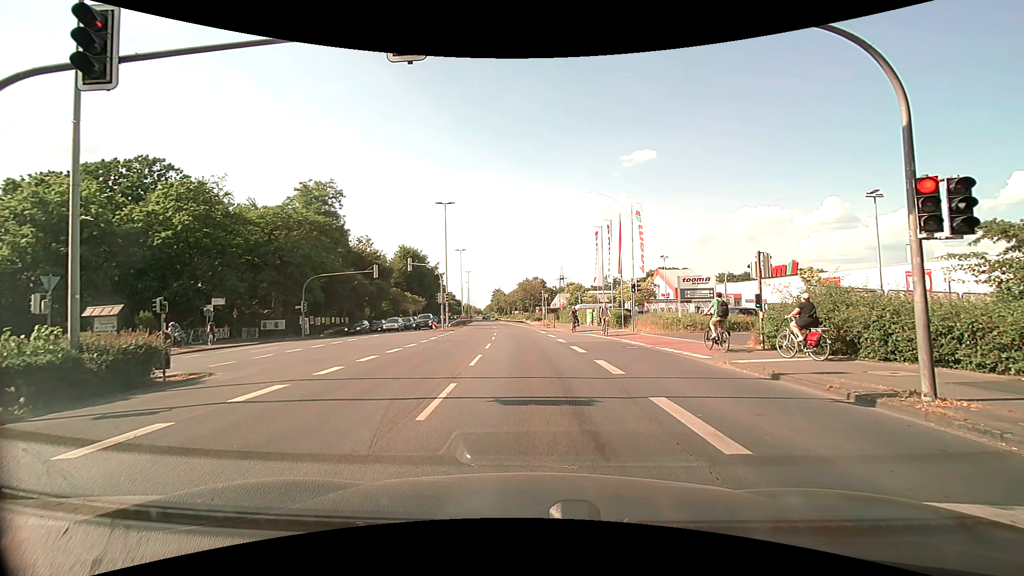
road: primary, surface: asphalt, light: Day
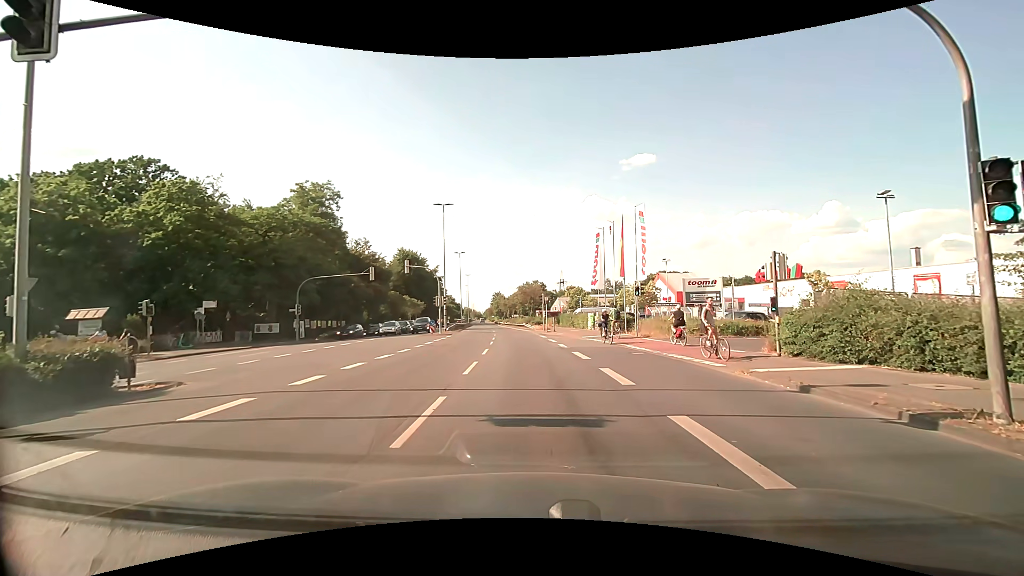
(0.0, +1.2) m; -2°
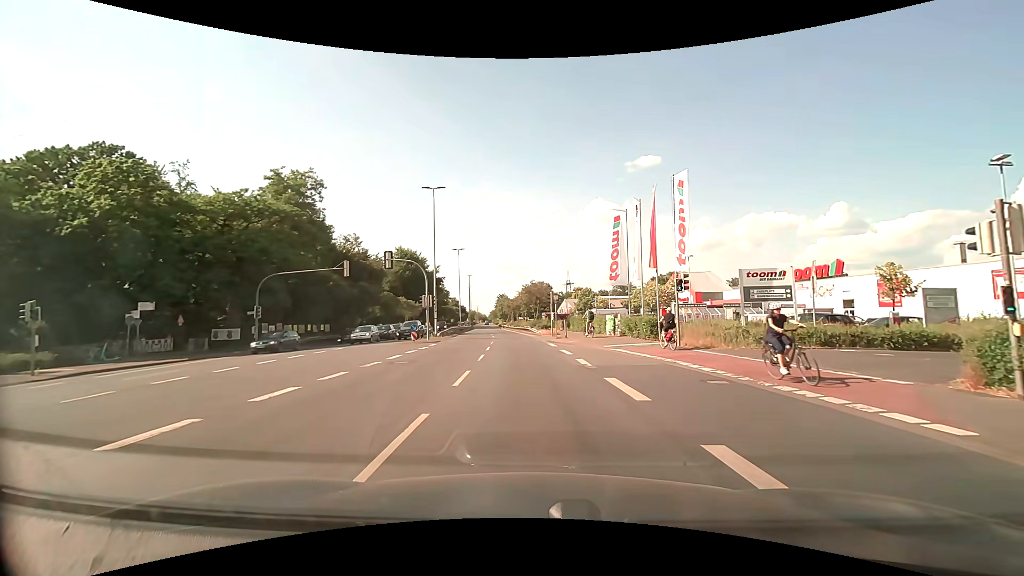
(+0.2, +7.8) m; +1°
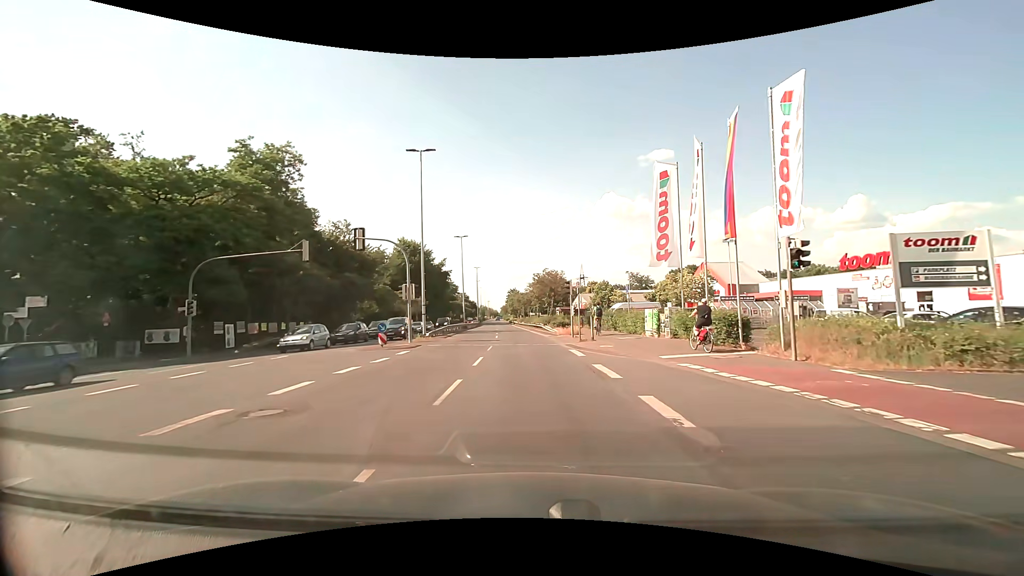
(0.0, +8.9) m; -1°
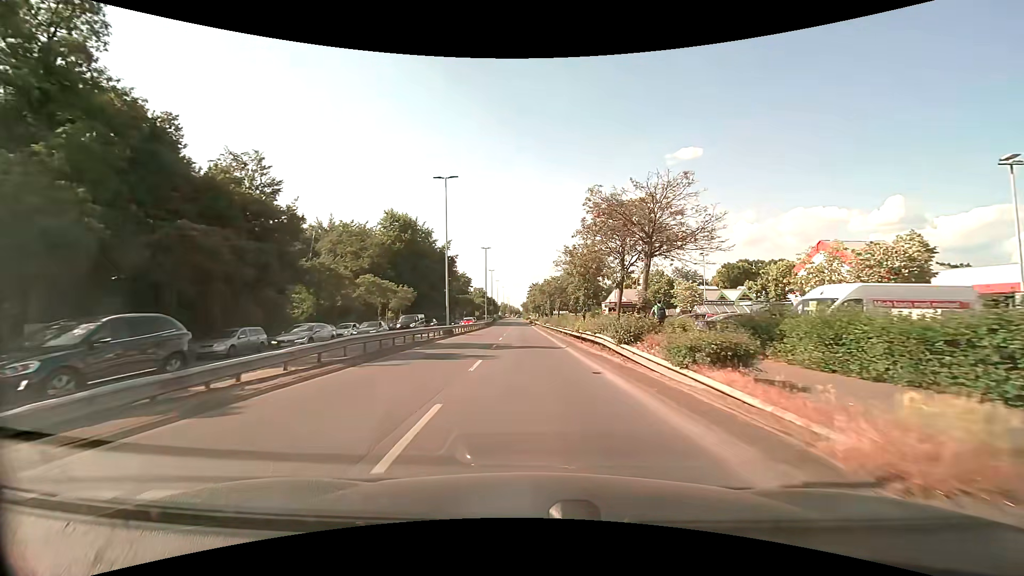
(-0.8, +28.3) m; -3°
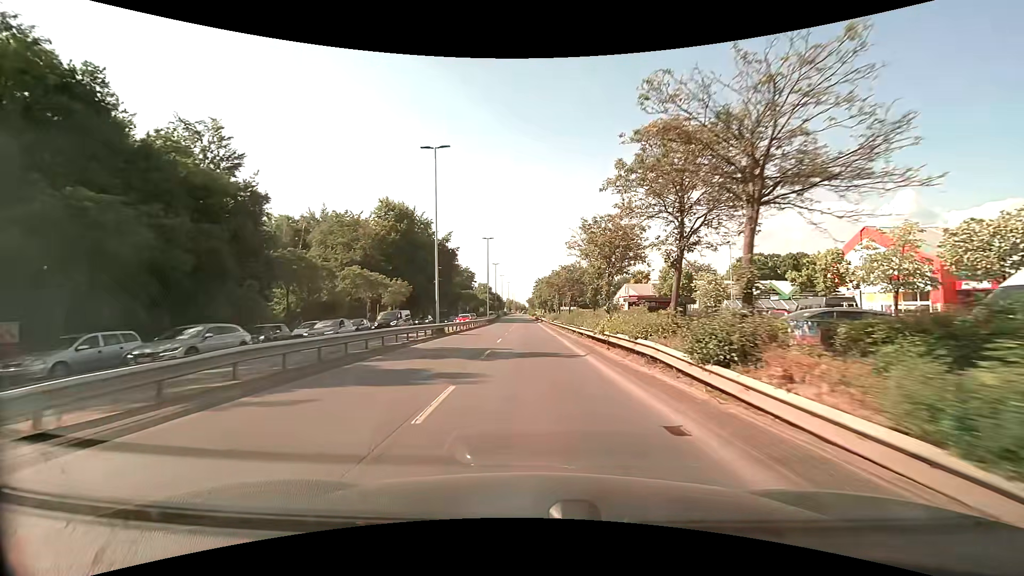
(0.0, +6.4) m; 0°
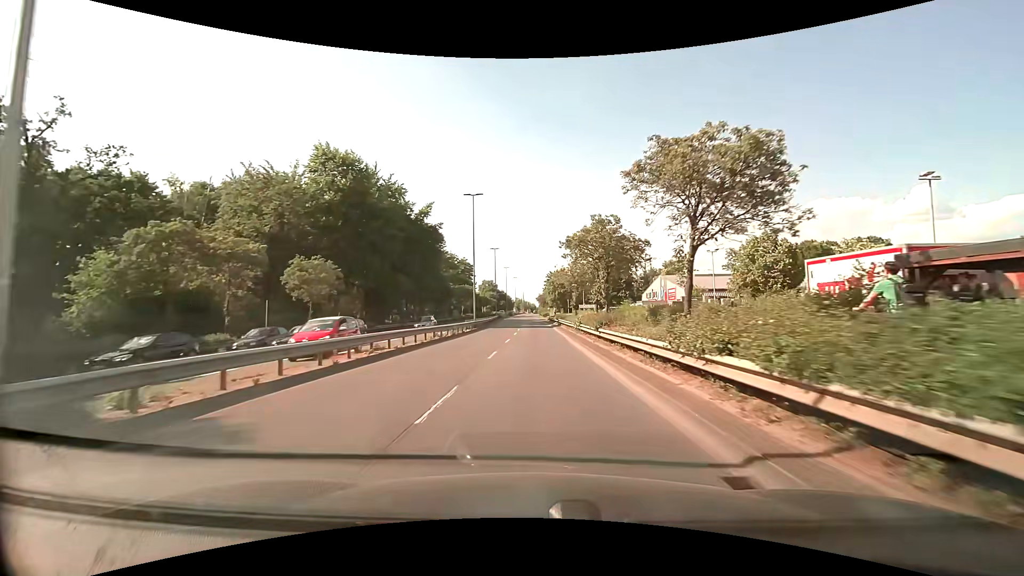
(-0.3, +27.2) m; -1°
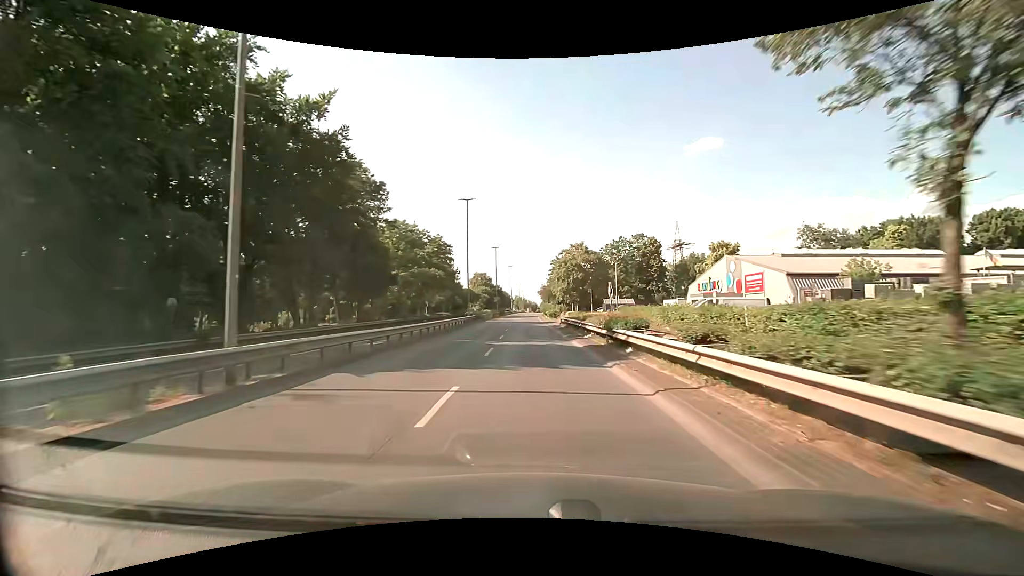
(-0.1, +36.7) m; 0°
(0, +10) (0, +20) (0, +30) (-1, +40) (-1, +50) (-1, +60) (-1, +70) (-1, +80) (-1, +90) (-1, +100) m
